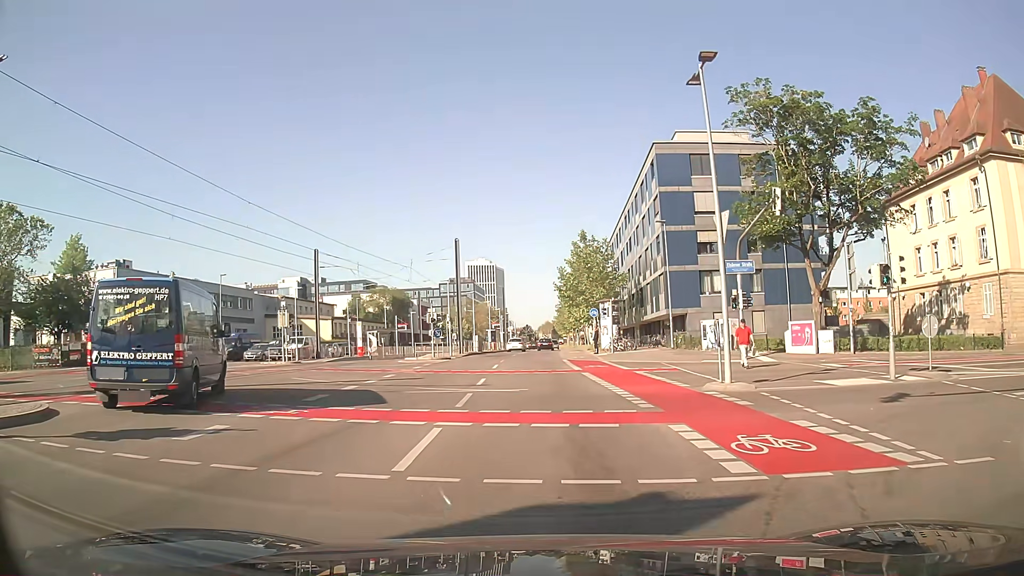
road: secondary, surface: asphalt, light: Day
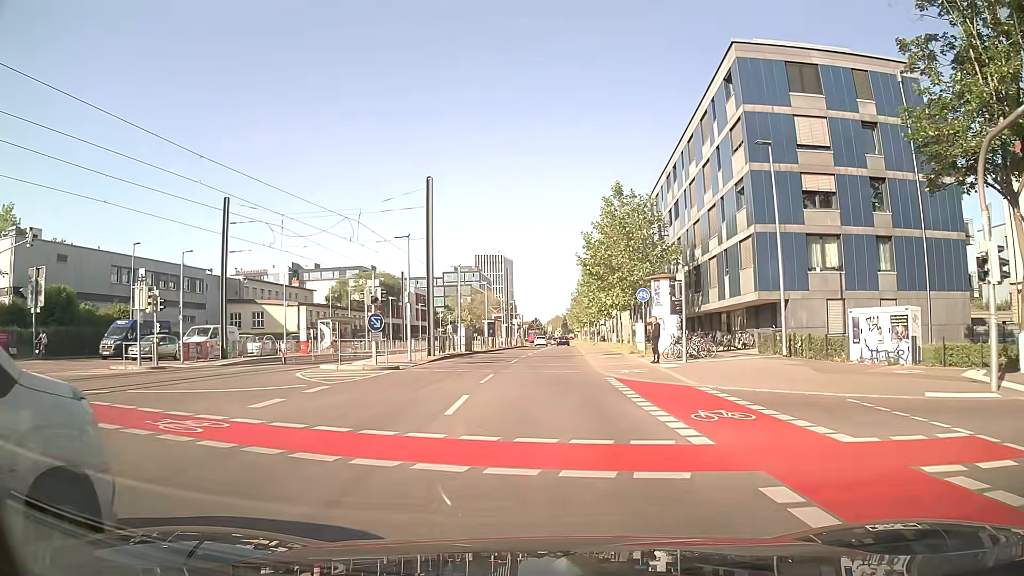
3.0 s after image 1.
(-0.2, +18.6) m; -1°
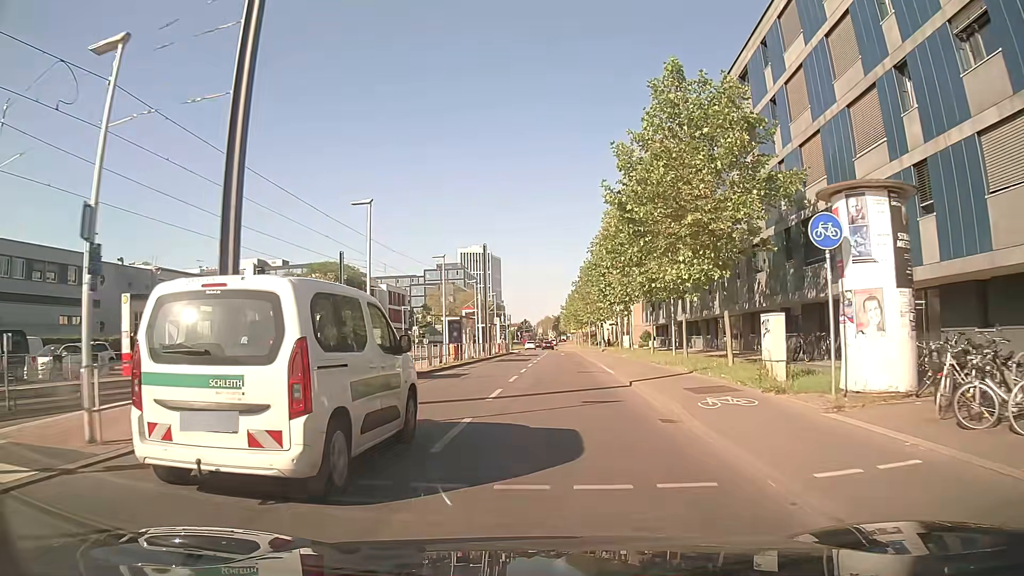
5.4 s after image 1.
(+0.3, +20.9) m; +1°
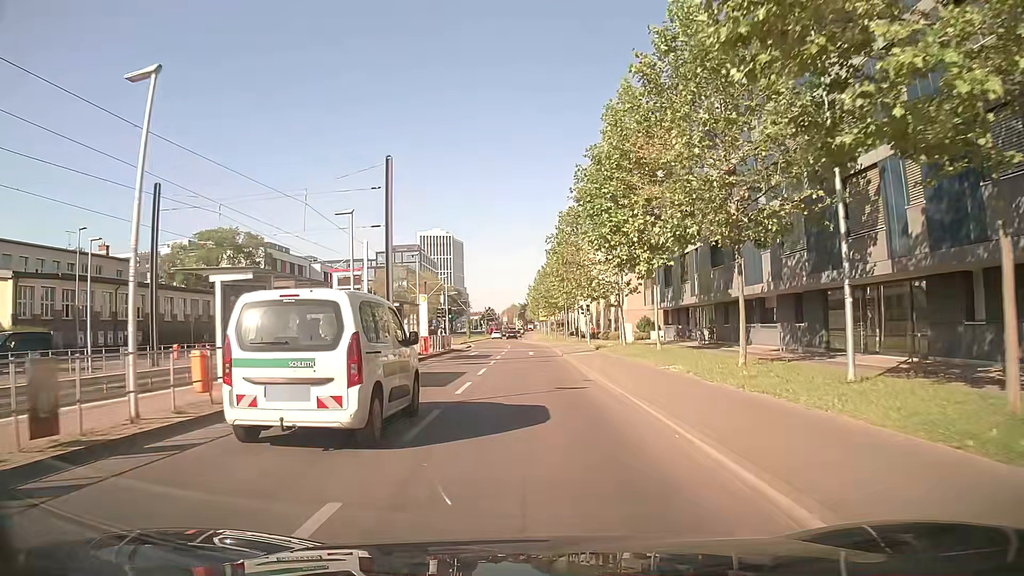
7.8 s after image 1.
(+1.0, +23.9) m; +4°
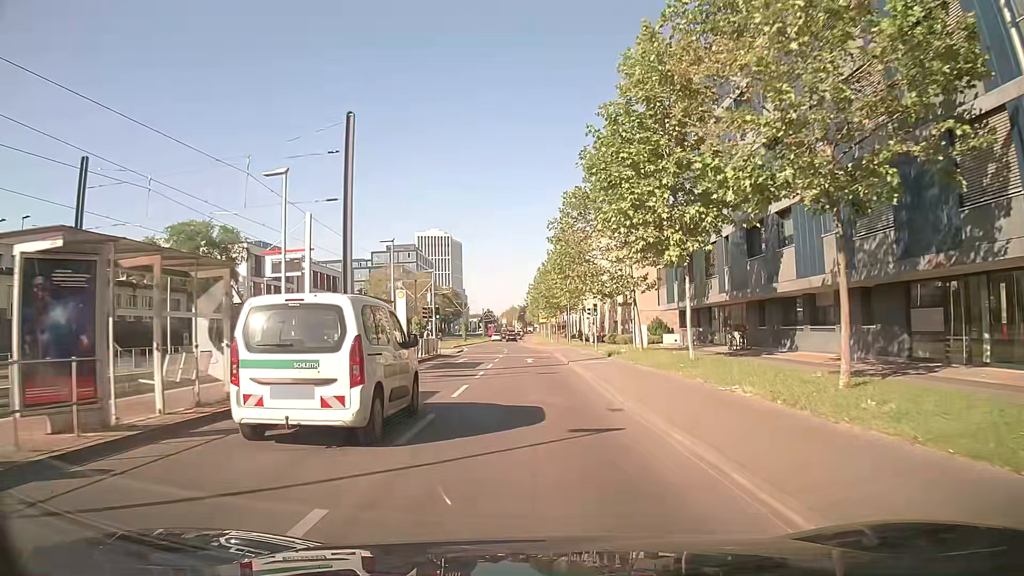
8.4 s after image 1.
(-0.1, +6.2) m; -1°
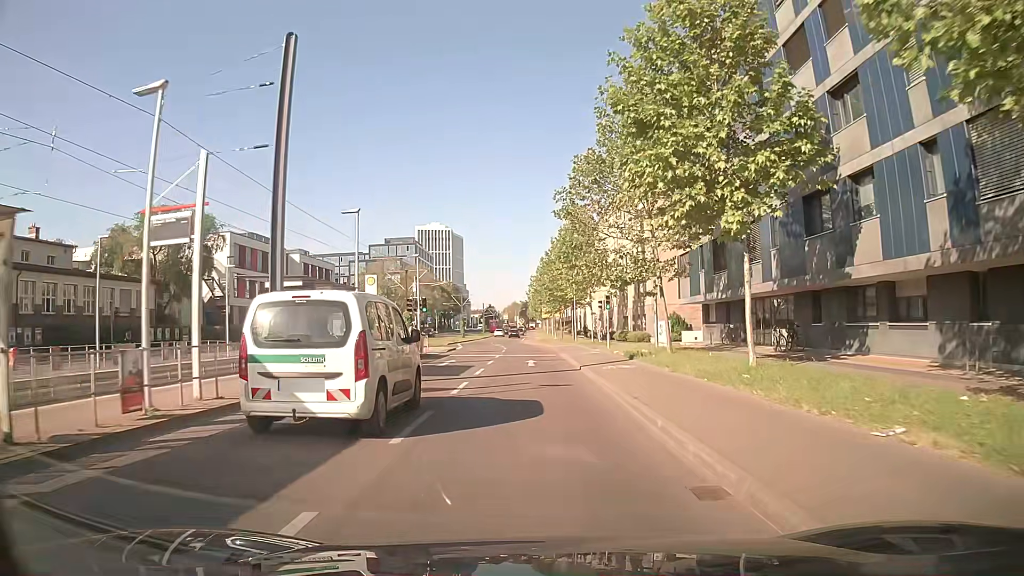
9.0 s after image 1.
(+0.1, +6.3) m; 0°
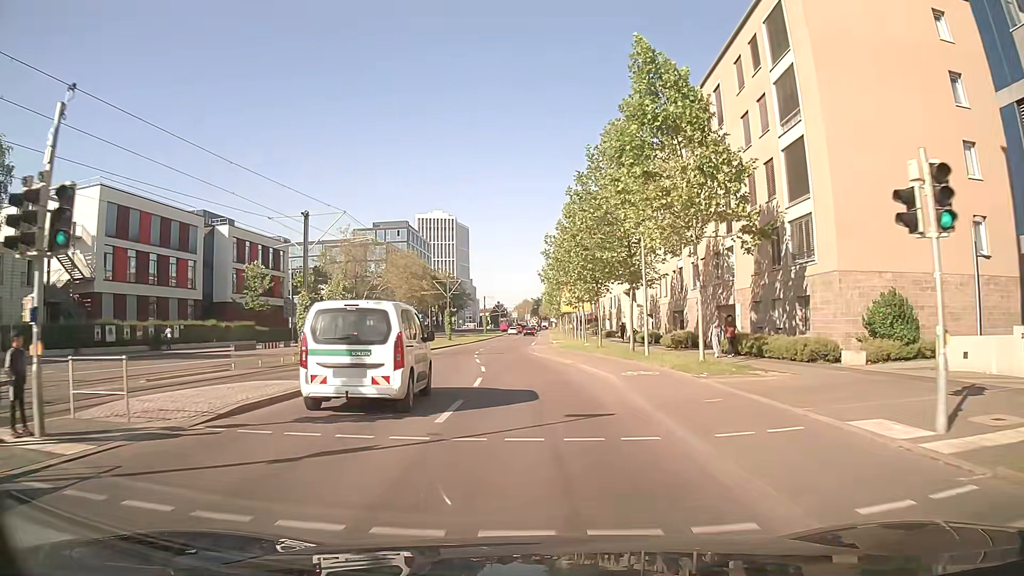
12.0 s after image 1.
(-0.4, +31.5) m; -1°
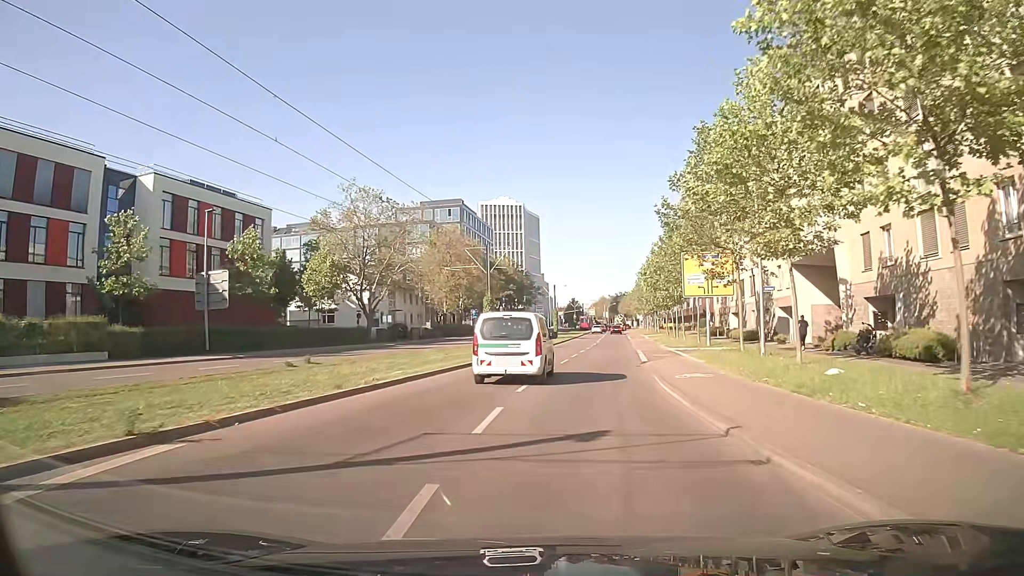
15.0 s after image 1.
(-1.4, +31.5) m; -6°
(0, +10) (0, +20) (+1, +30) (+2, +40) (+3, +50) (+4, +60) (+5, +70) (+6, +80) (+7, +90) (+9, +100) m
